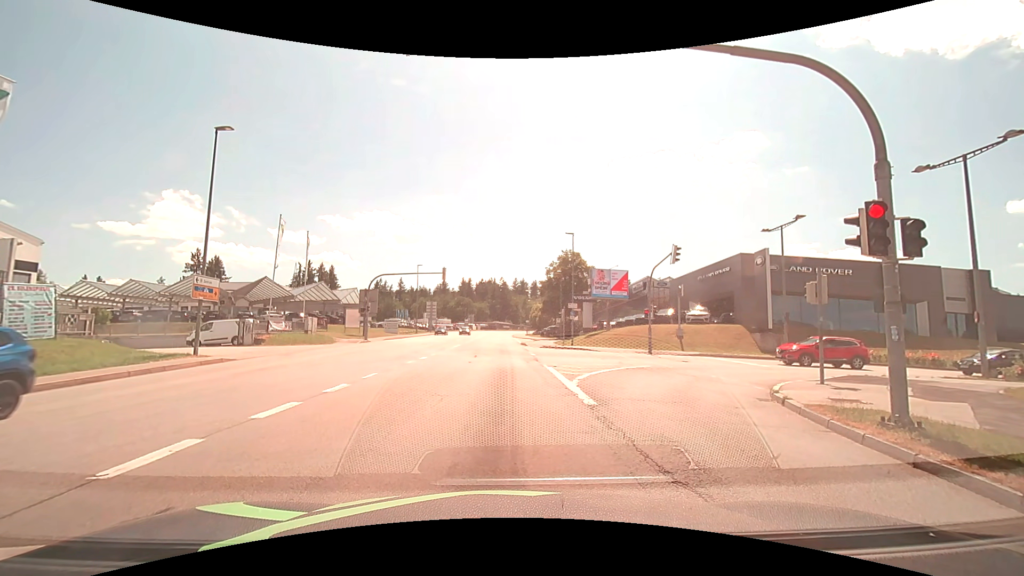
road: tertiary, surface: asphalt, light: Day
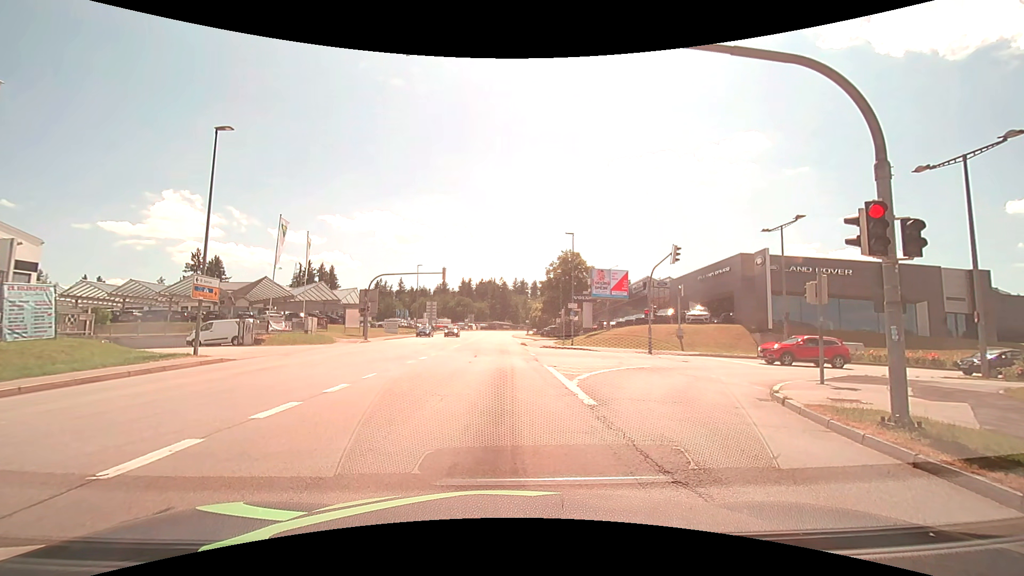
(0.0, 0.0) m; 0°
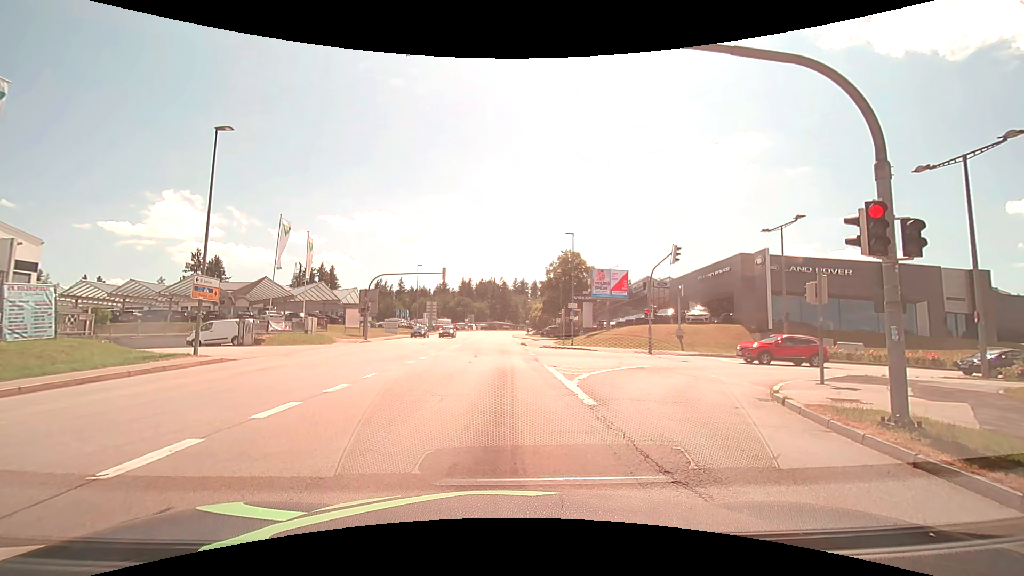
(0.0, 0.0) m; 0°
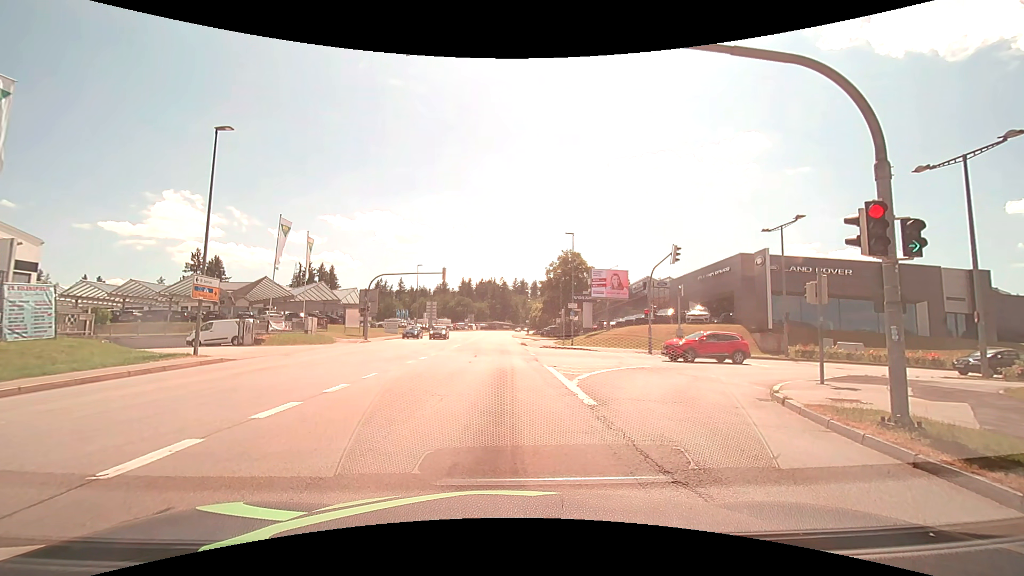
(0.0, 0.0) m; 0°
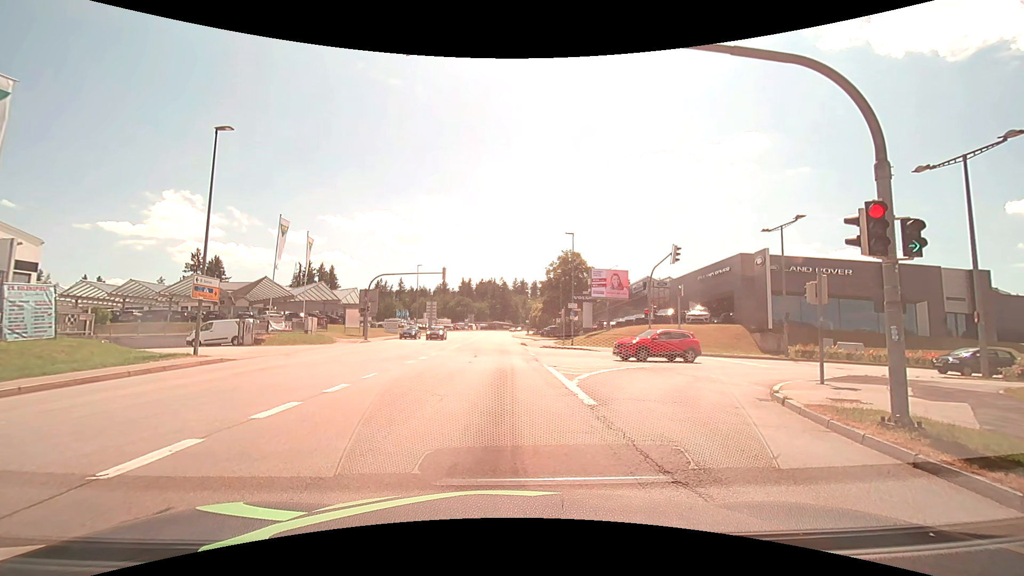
(0.0, 0.0) m; 0°
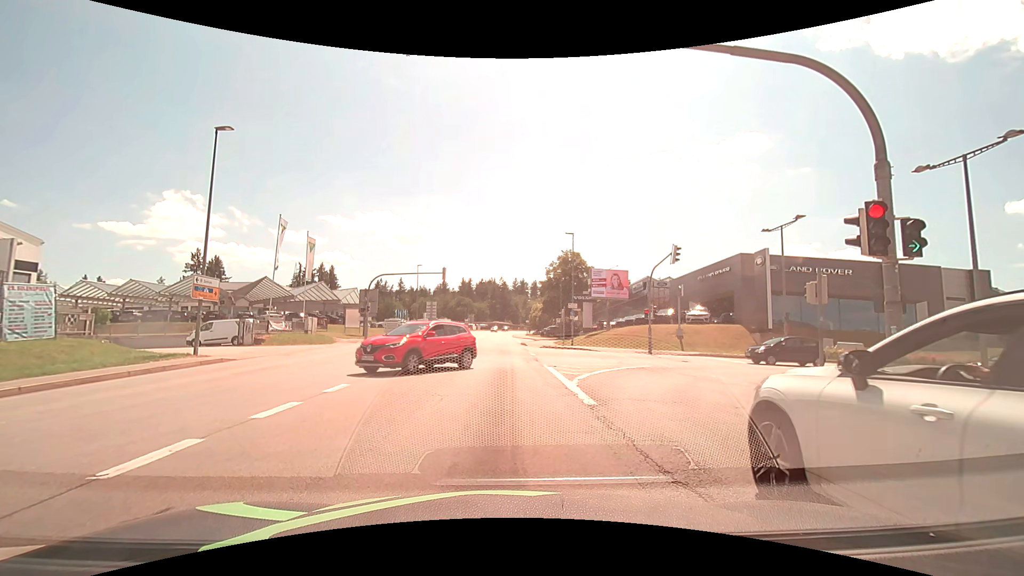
(0.0, 0.0) m; 0°
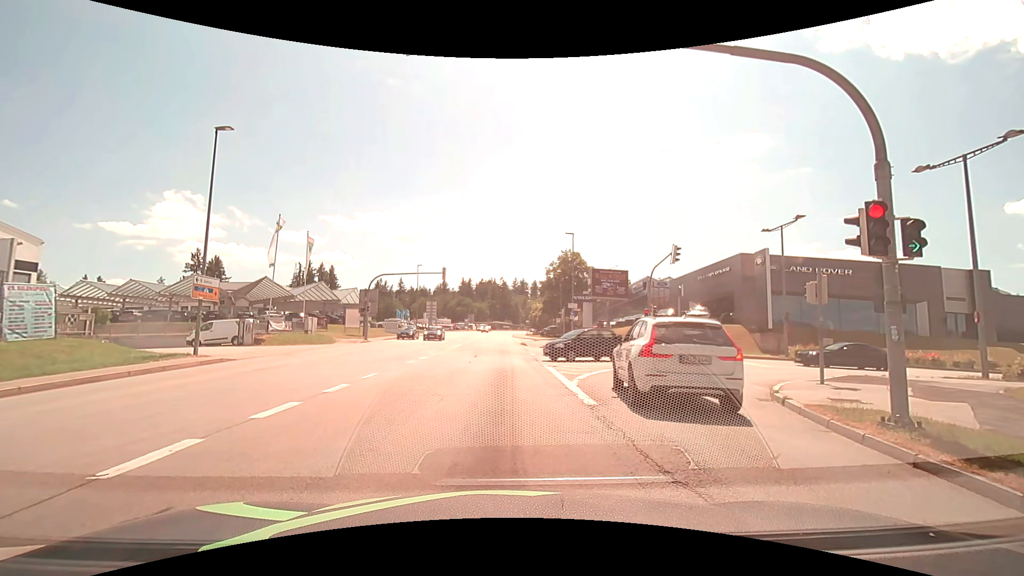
(0.0, 0.0) m; 0°
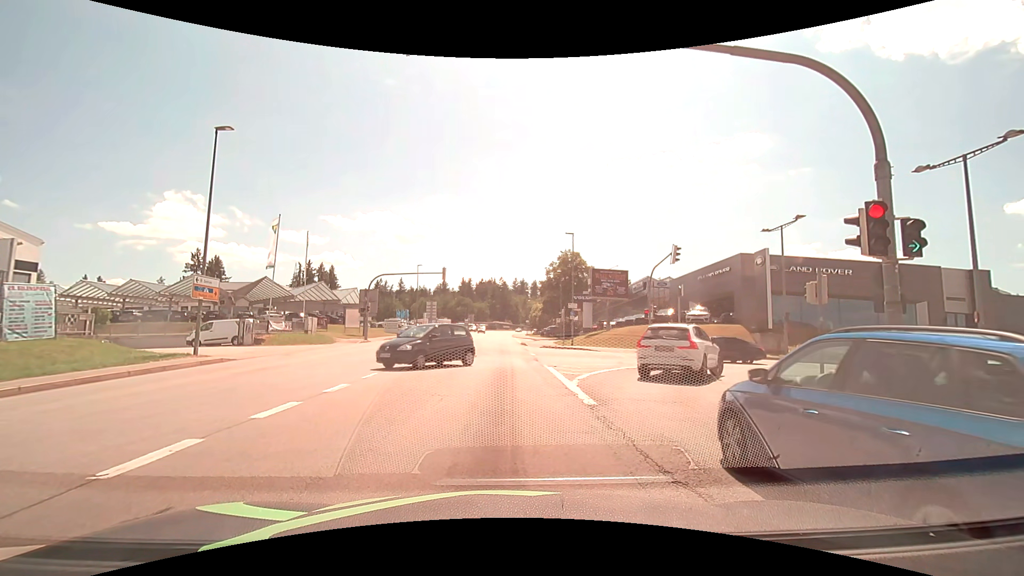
(0.0, 0.0) m; 0°
